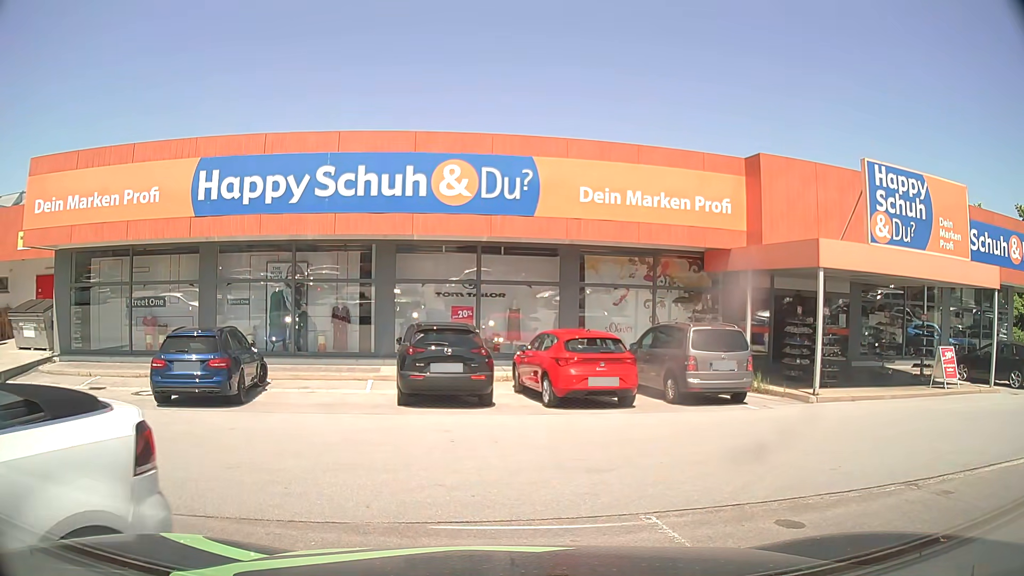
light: Day
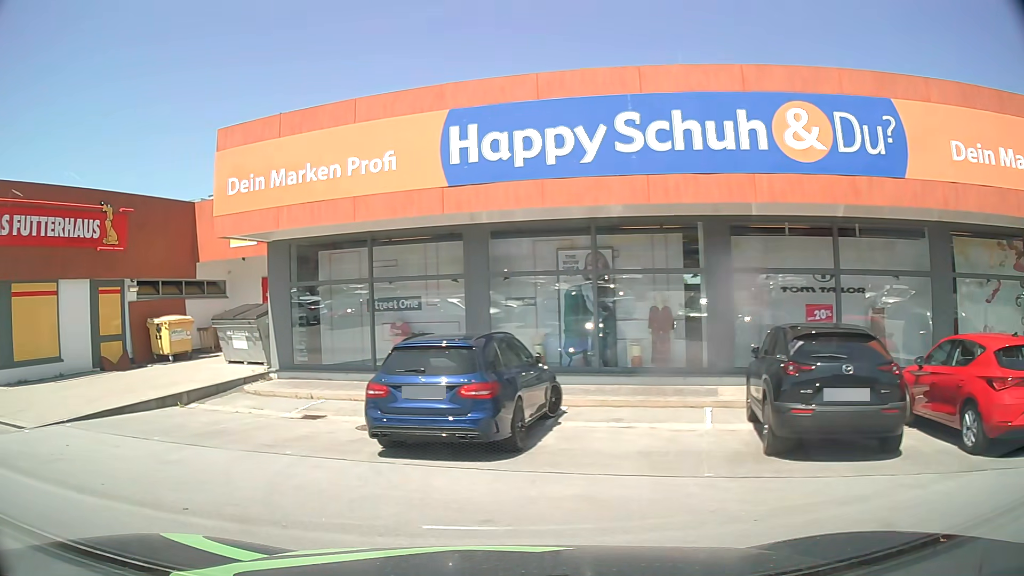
(-0.8, +4.9) m; -25°
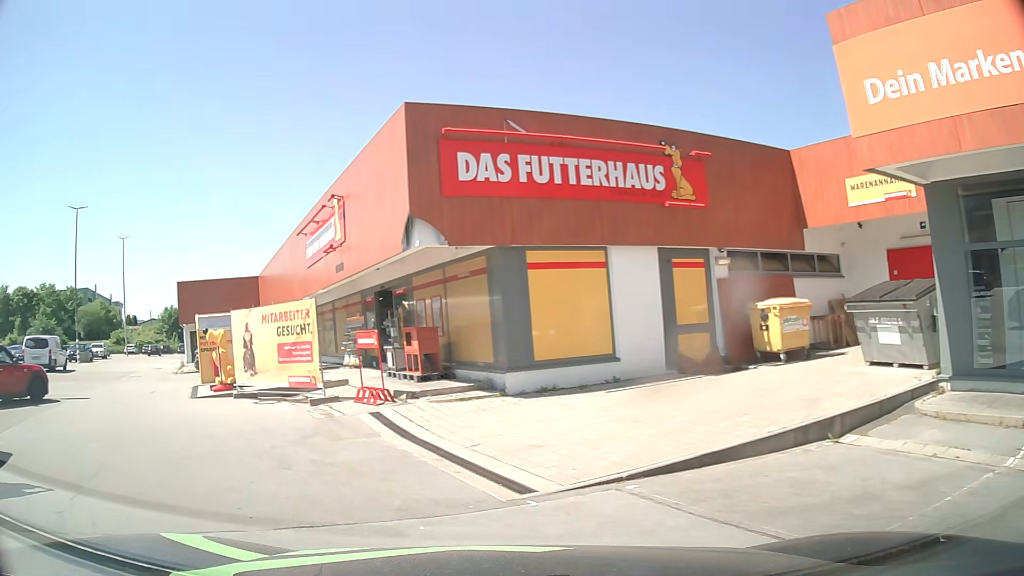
(-2.6, +5.4) m; -50°
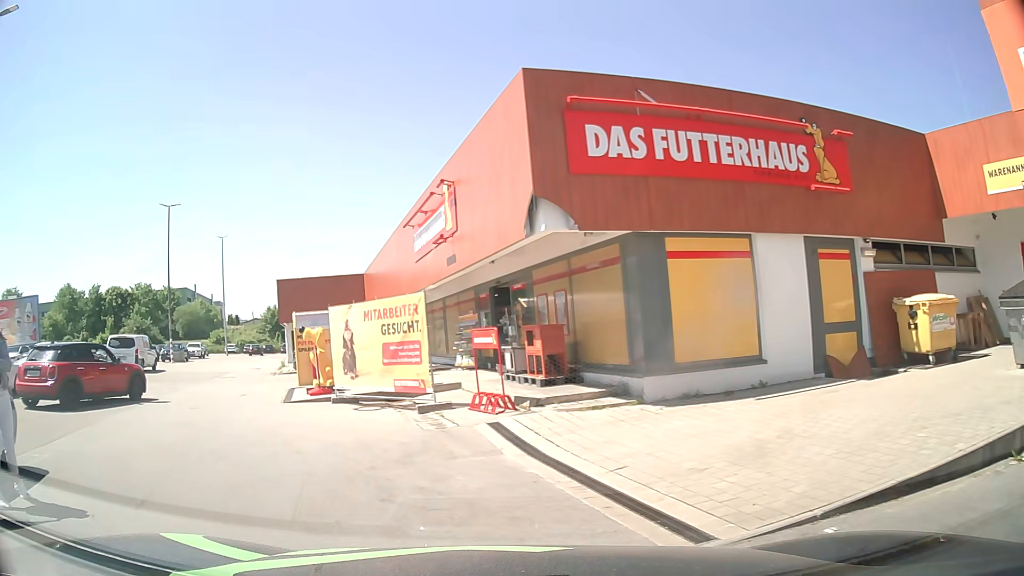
(-0.1, +1.6) m; -9°
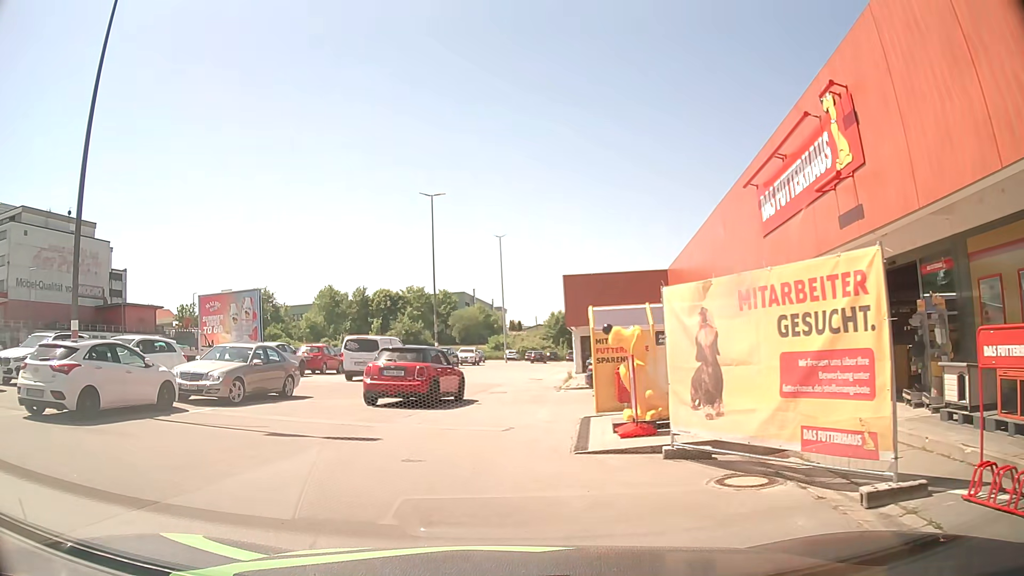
(-1.3, +6.3) m; -22°
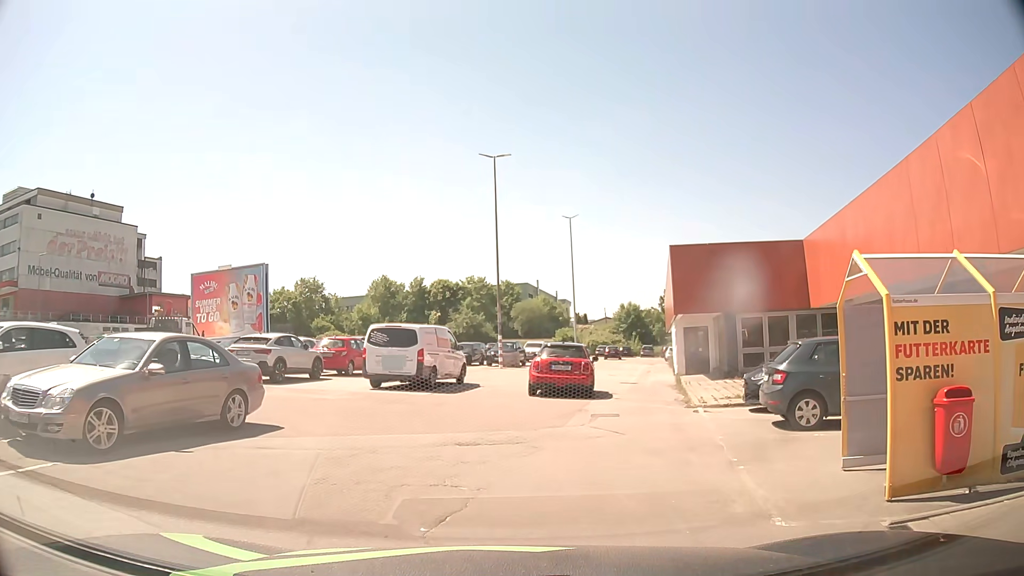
(-0.9, +8.6) m; -5°
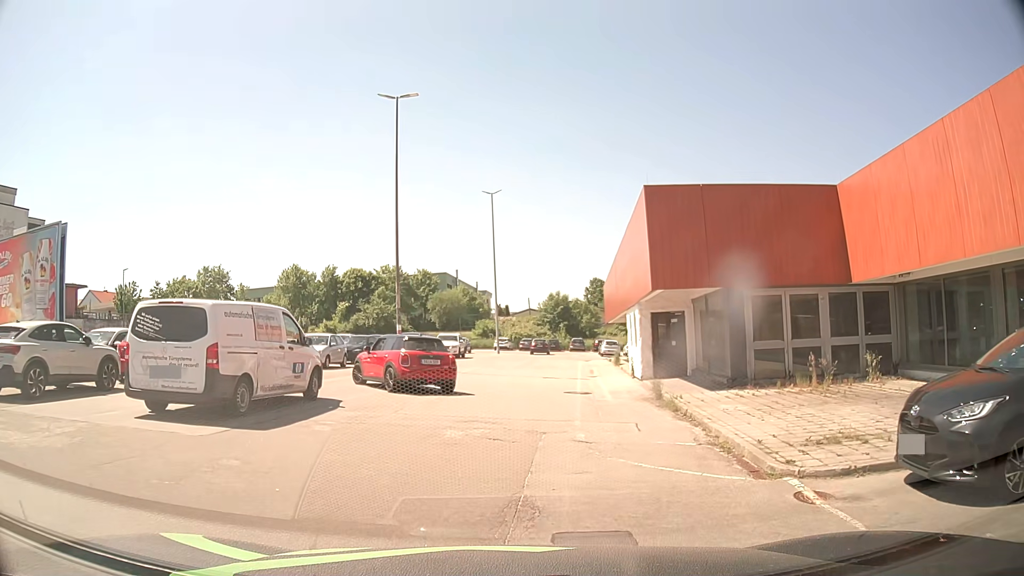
(+0.6, +9.0) m; +7°
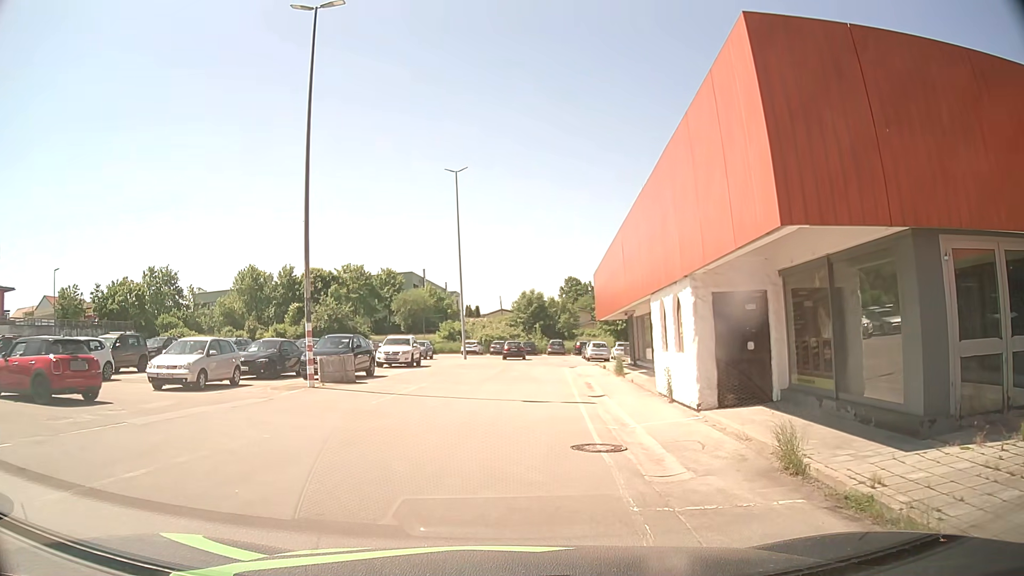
(+0.1, +9.5) m; +2°
(-1, +10) (-9, +15) (-19, +15) (-29, +15) (-39, +15) (-49, +14) (-59, +15) (-69, +15) (-79, +16) (-89, +16) m
